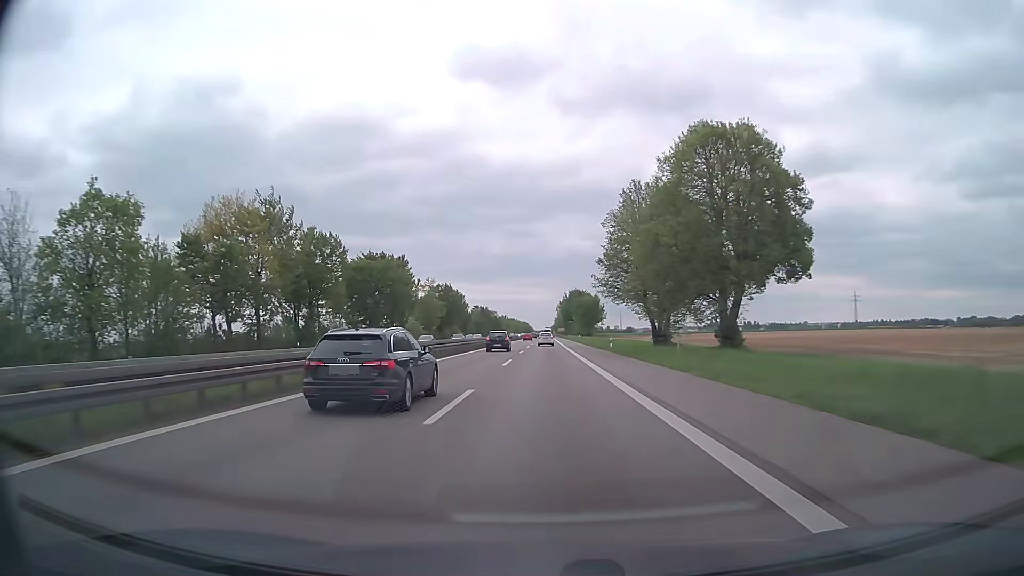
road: trunk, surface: asphalt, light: Day
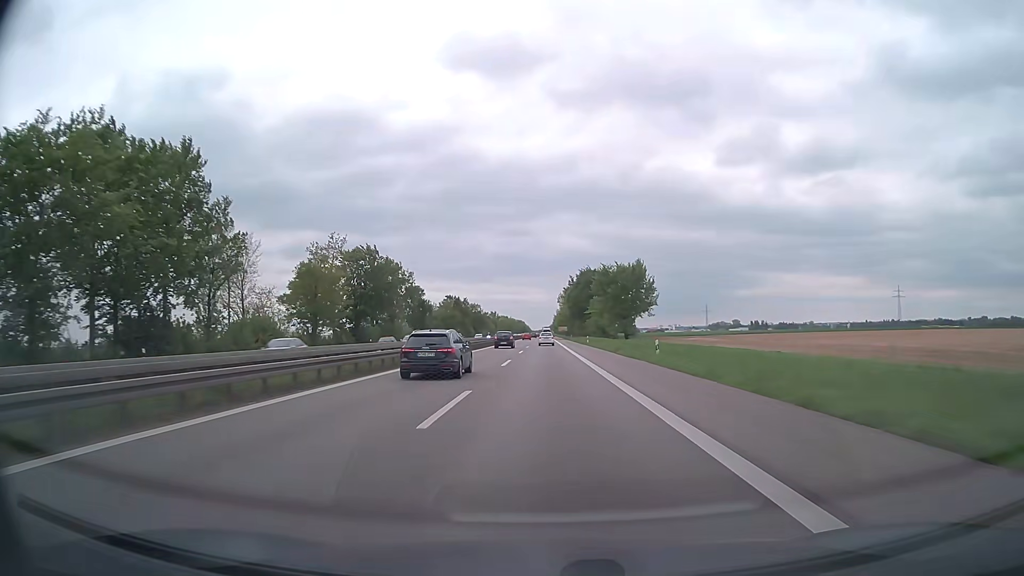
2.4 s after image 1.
(0.0, +72.7) m; 0°
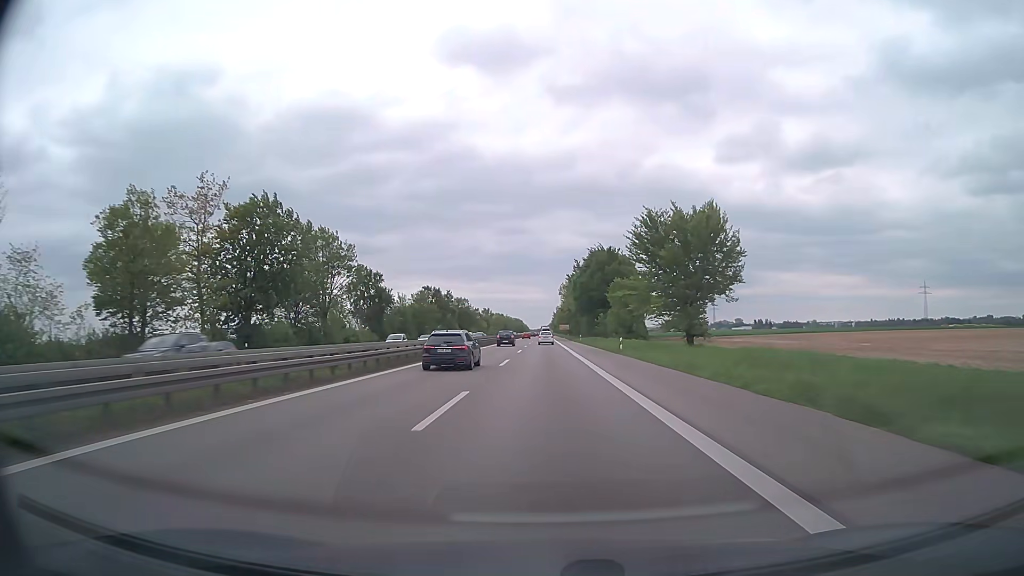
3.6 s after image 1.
(+0.1, +36.4) m; 0°
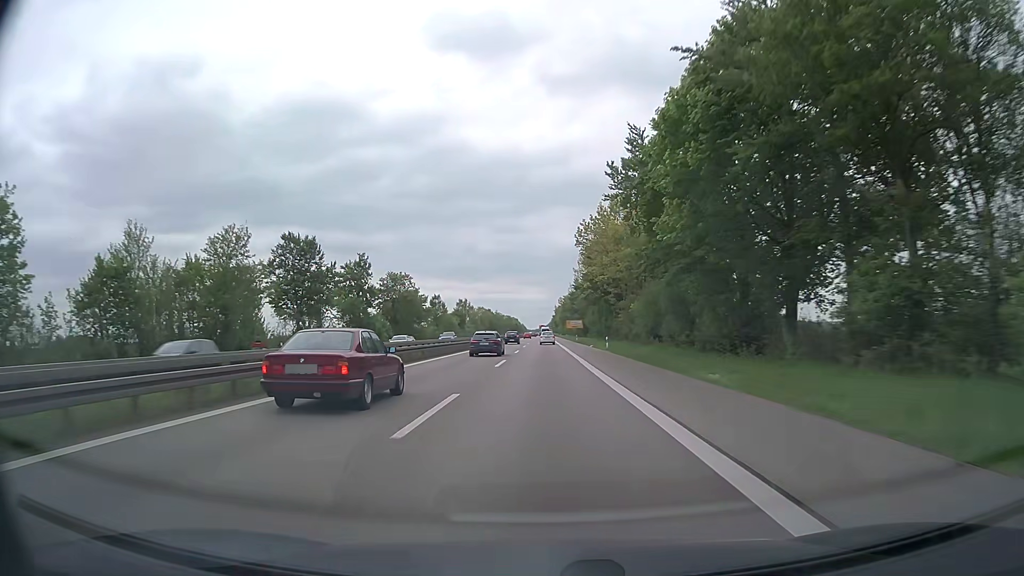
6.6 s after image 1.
(0.0, +91.1) m; 0°
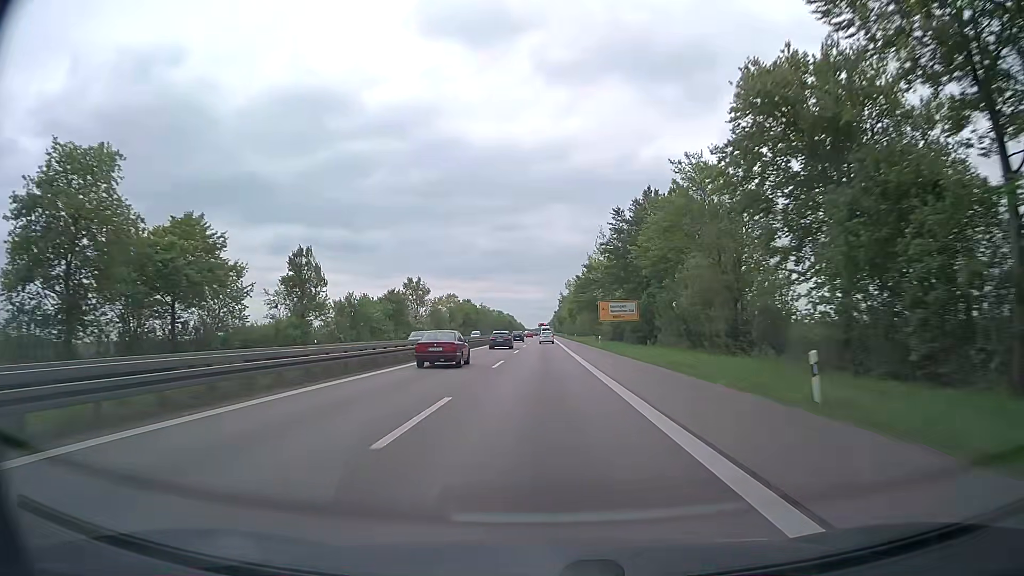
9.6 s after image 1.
(-0.2, +91.2) m; 0°
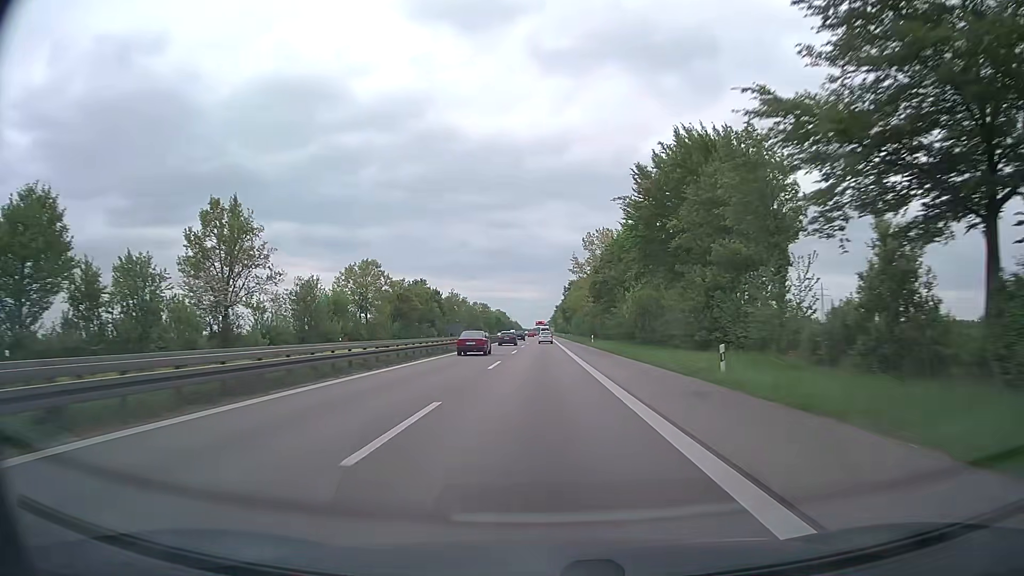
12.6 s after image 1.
(+0.3, +91.2) m; 0°
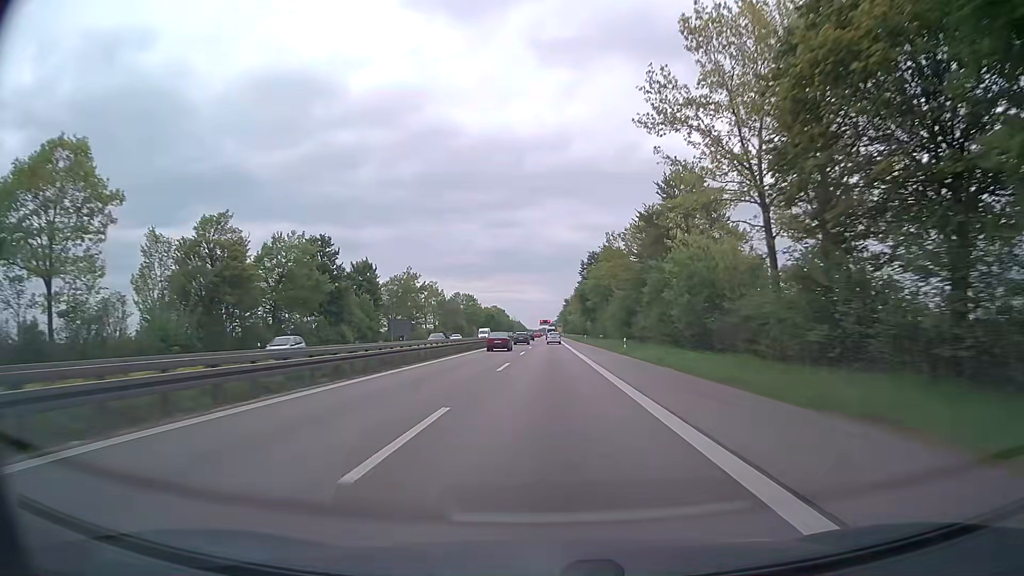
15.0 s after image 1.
(-0.1, +73.1) m; 0°
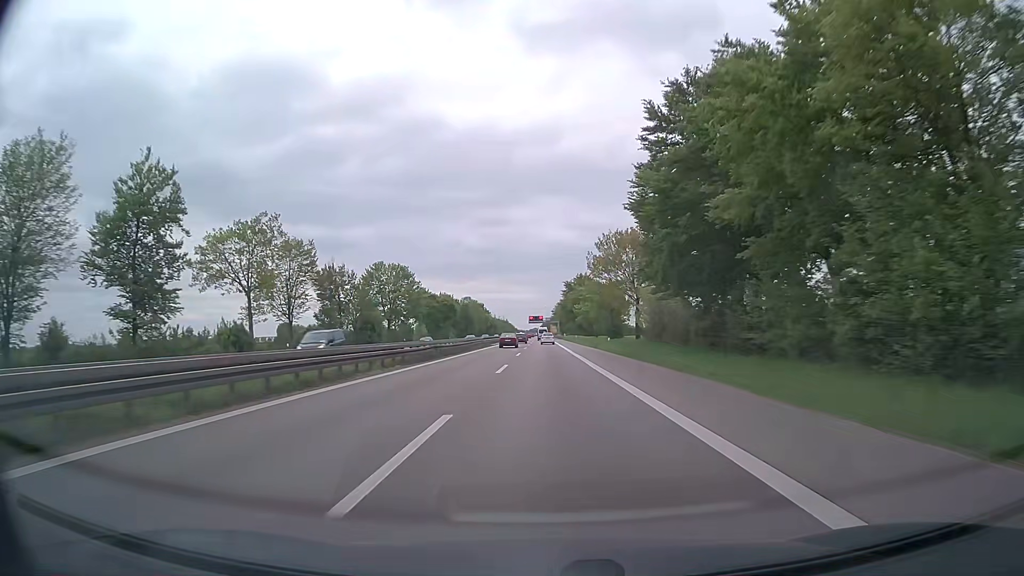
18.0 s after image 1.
(+0.2, +91.4) m; +1°
(0, +10) (0, +20) (0, +30) (0, +40) (0, +50) (0, +60) (0, +70) (0, +80) (0, +90) (0, +100) m
